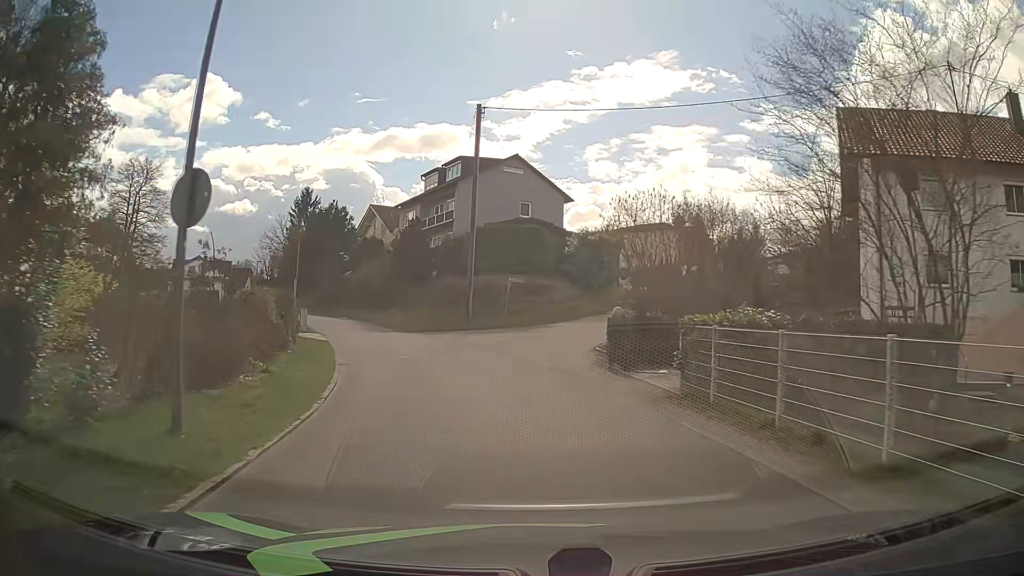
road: residential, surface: asphalt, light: Day
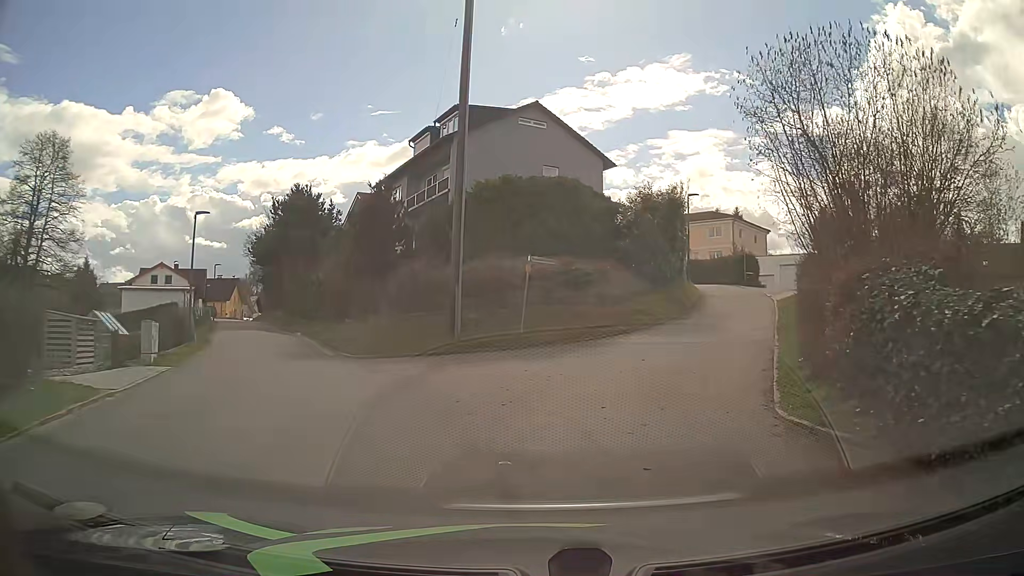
(-0.3, +15.9) m; -2°
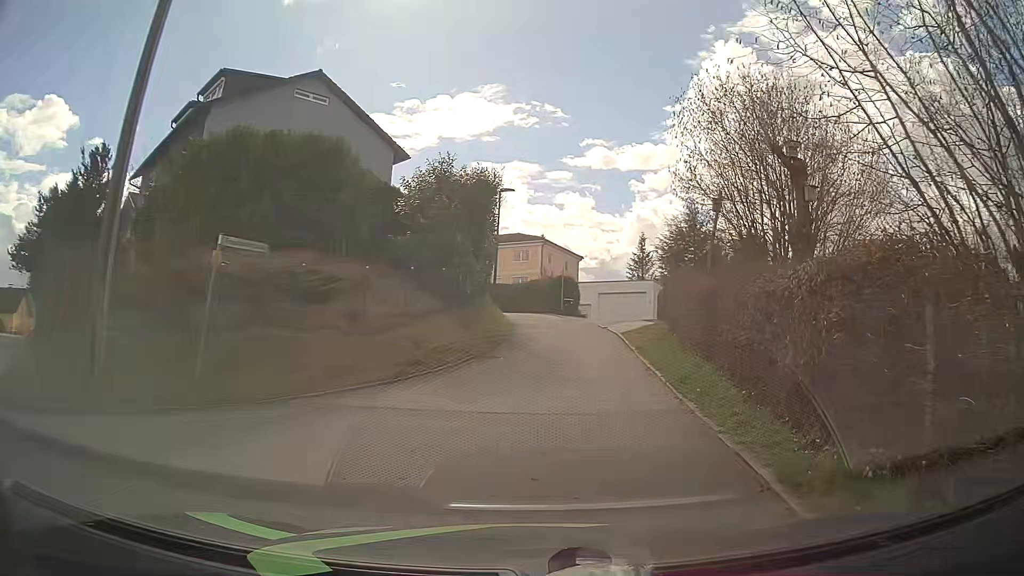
(+1.1, +8.7) m; +17°
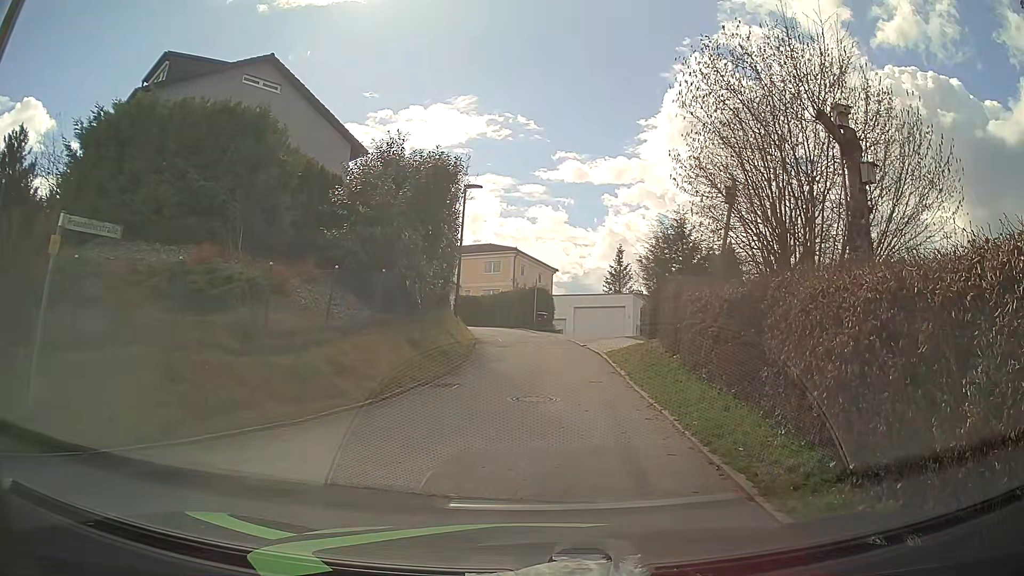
(+0.1, +3.3) m; +2°
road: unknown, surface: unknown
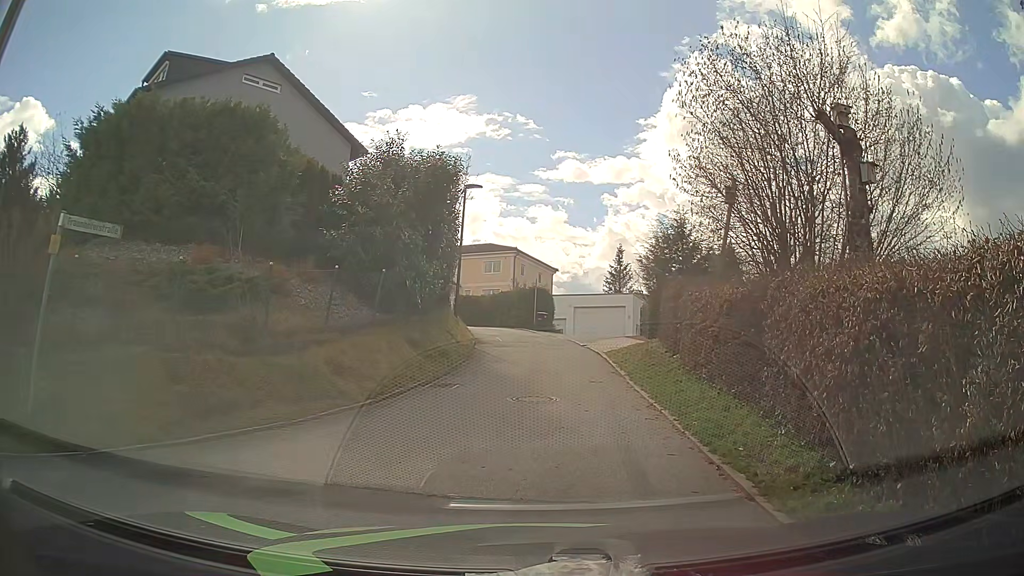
(0.0, 0.0) m; 0°
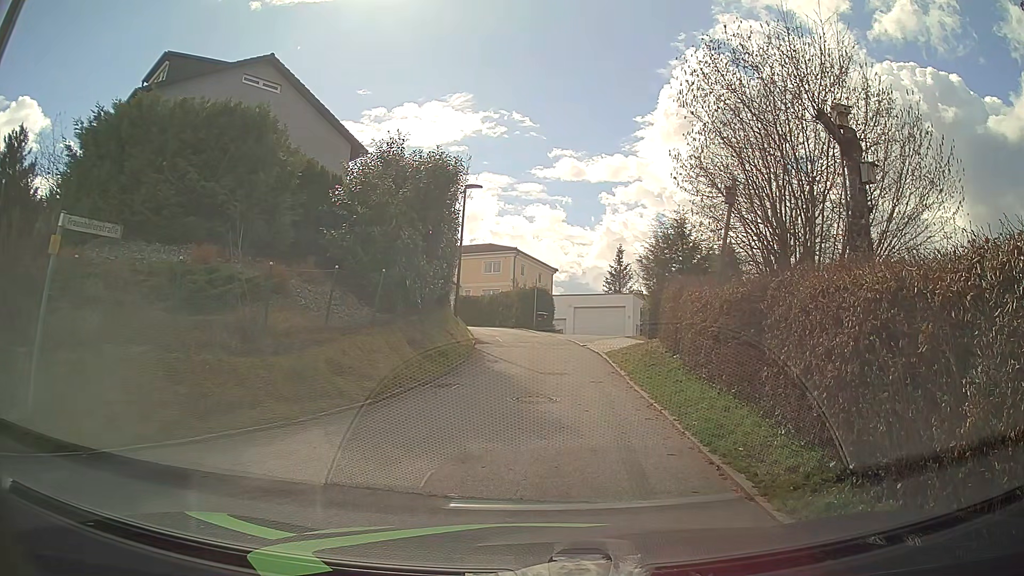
(0.0, 0.0) m; 0°
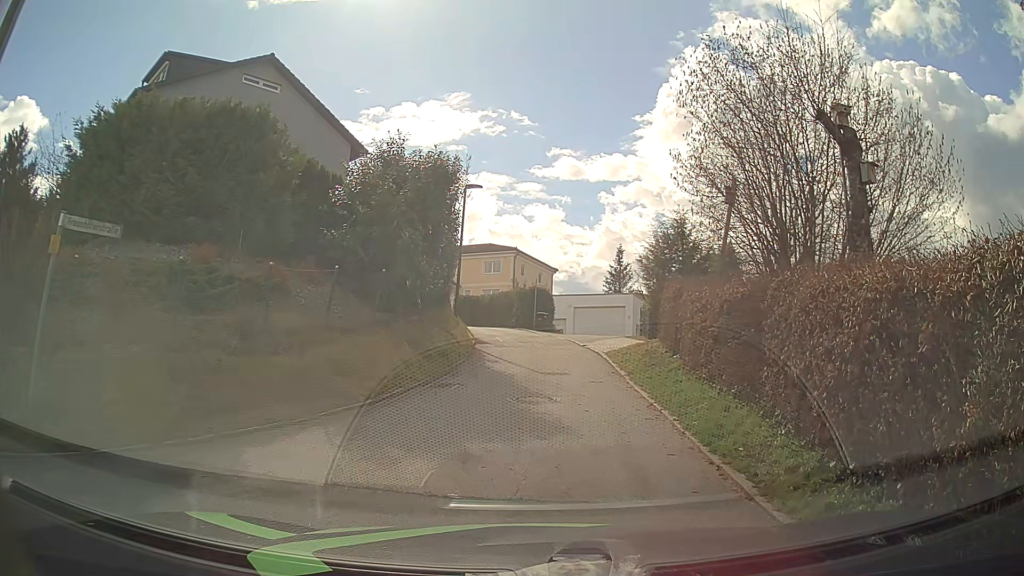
(0.0, 0.0) m; 0°
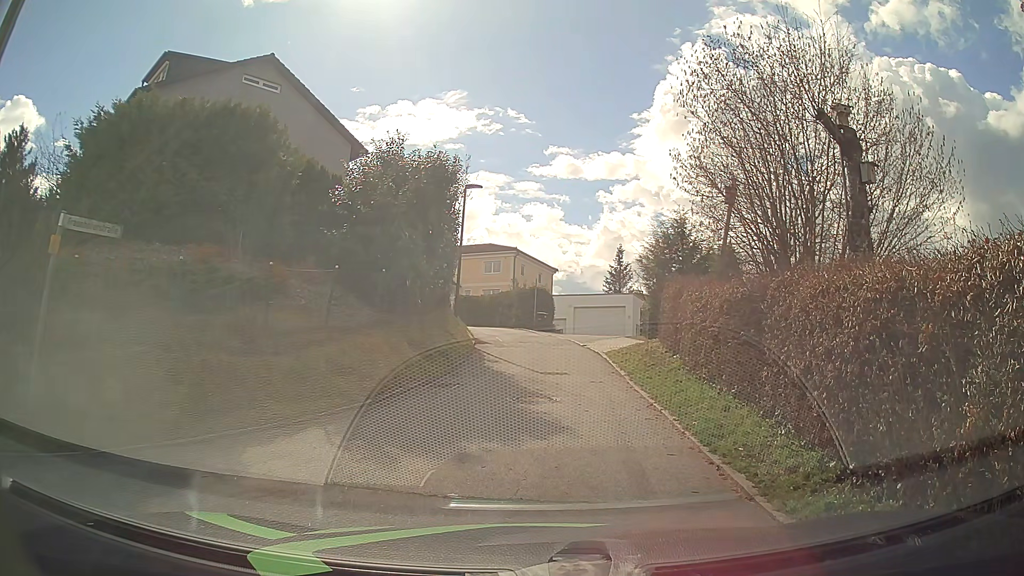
(0.0, 0.0) m; 0°
